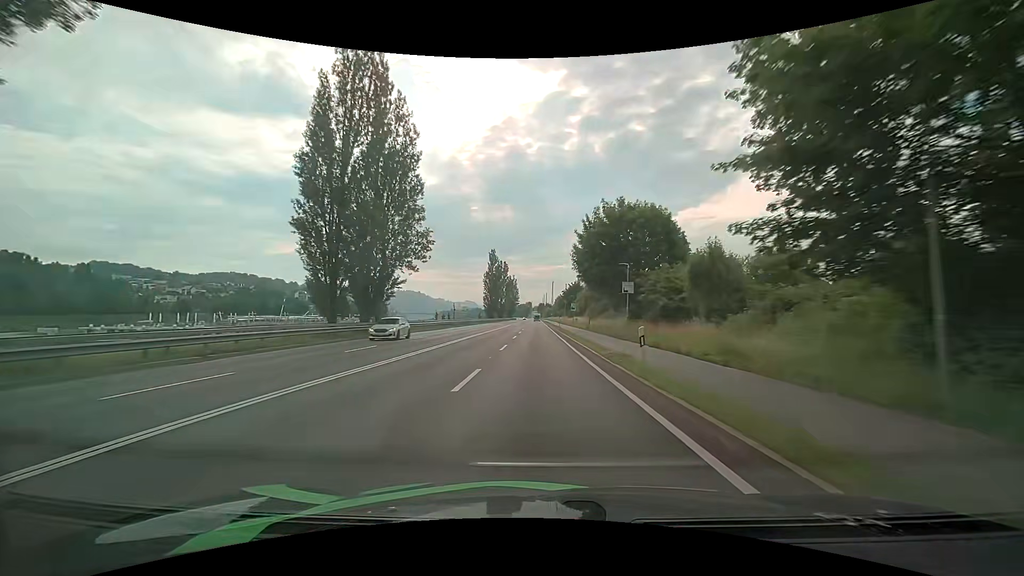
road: primary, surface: asphalt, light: Day
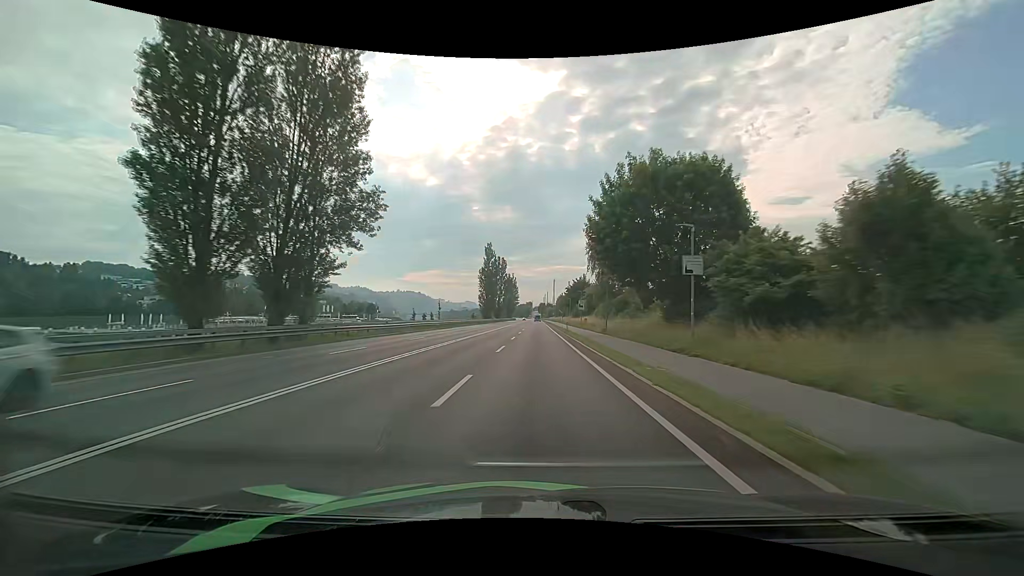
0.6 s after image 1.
(-0.1, +13.7) m; 0°
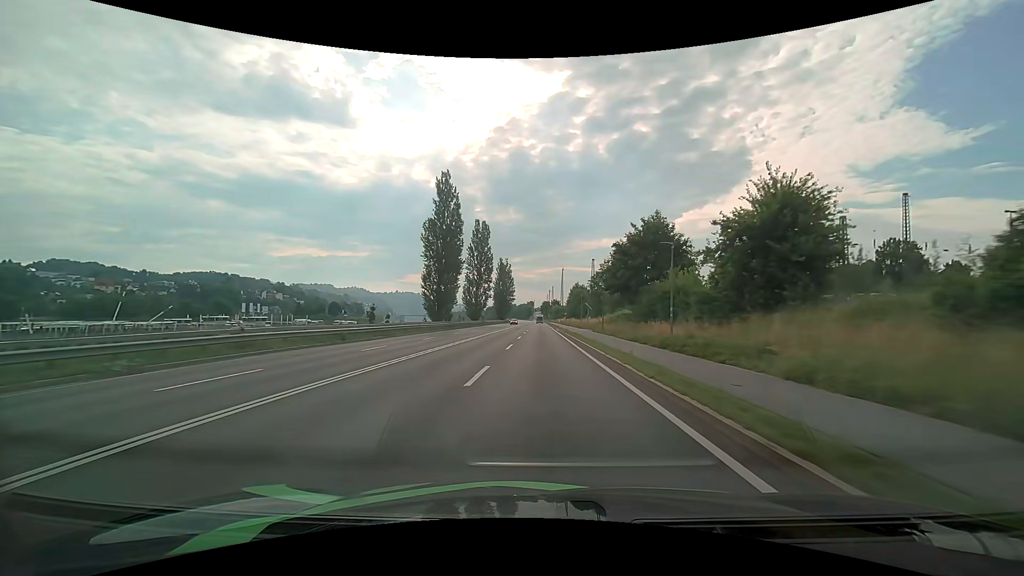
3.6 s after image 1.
(-0.2, +69.3) m; 0°
(0, +10) (0, +20) (0, +30) (0, +40) (0, +50) (0, +60) (0, +70) (0, +80) (0, +90) (0, +100) m
